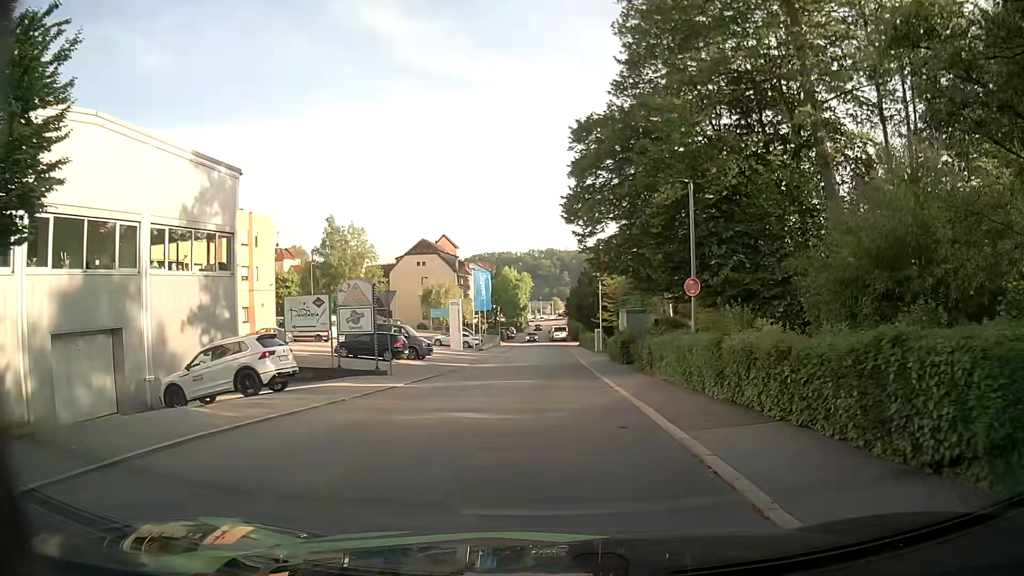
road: residential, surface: asphalt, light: Day
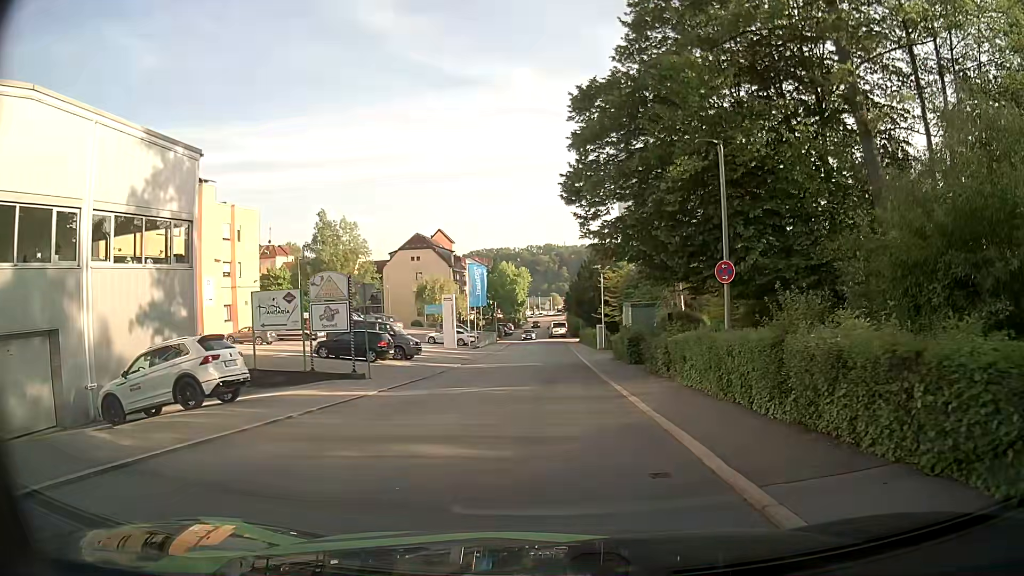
(0.0, +3.2) m; 0°
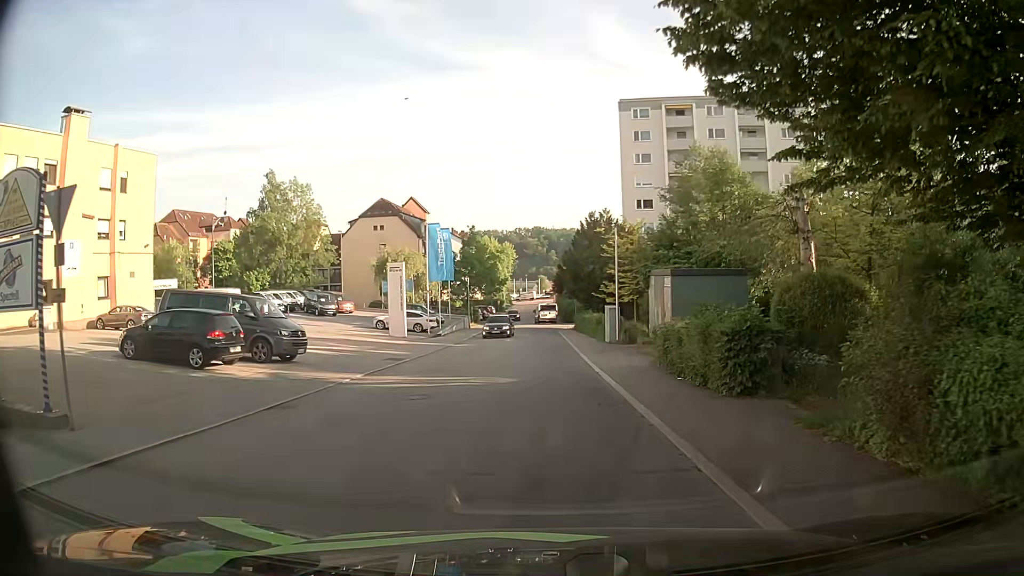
(0.0, +16.0) m; 0°
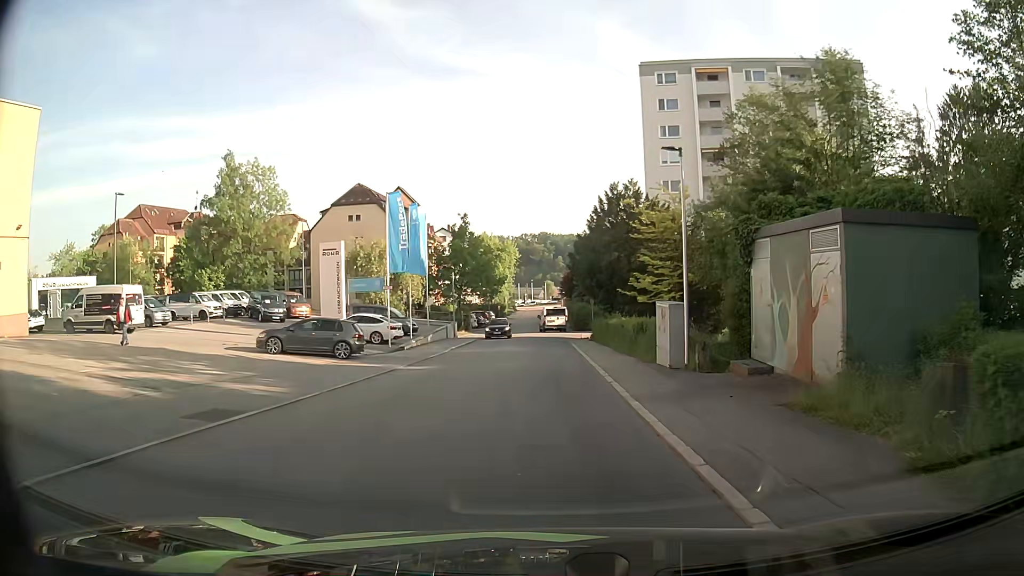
(+0.3, +14.0) m; +1°
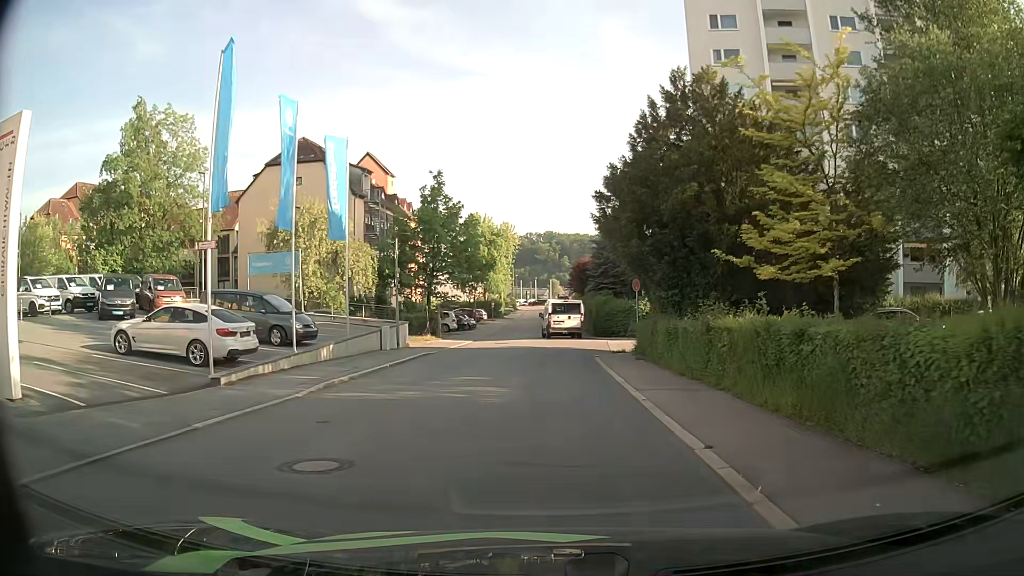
(-0.4, +19.6) m; -1°
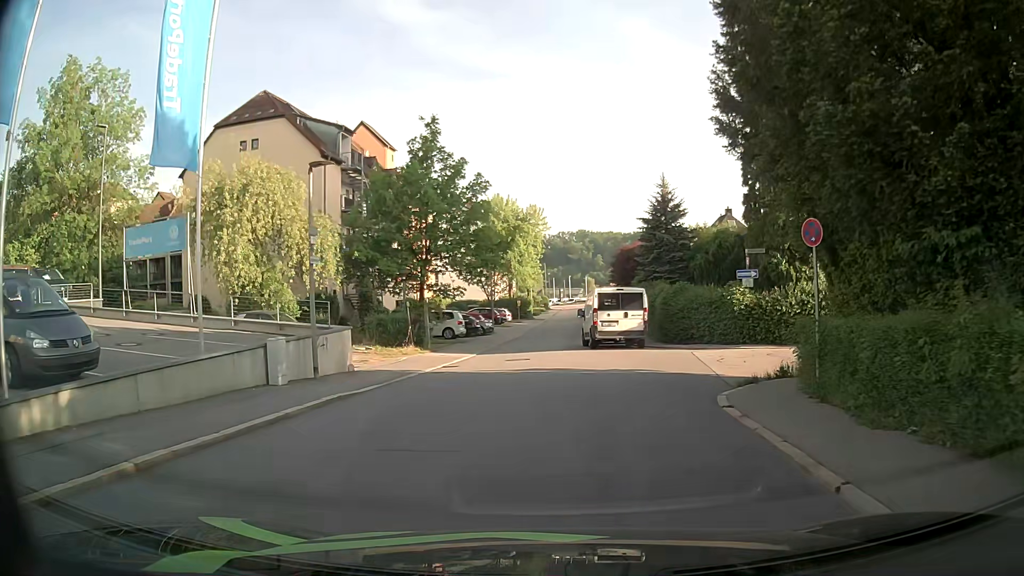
(-0.3, +13.8) m; -3°
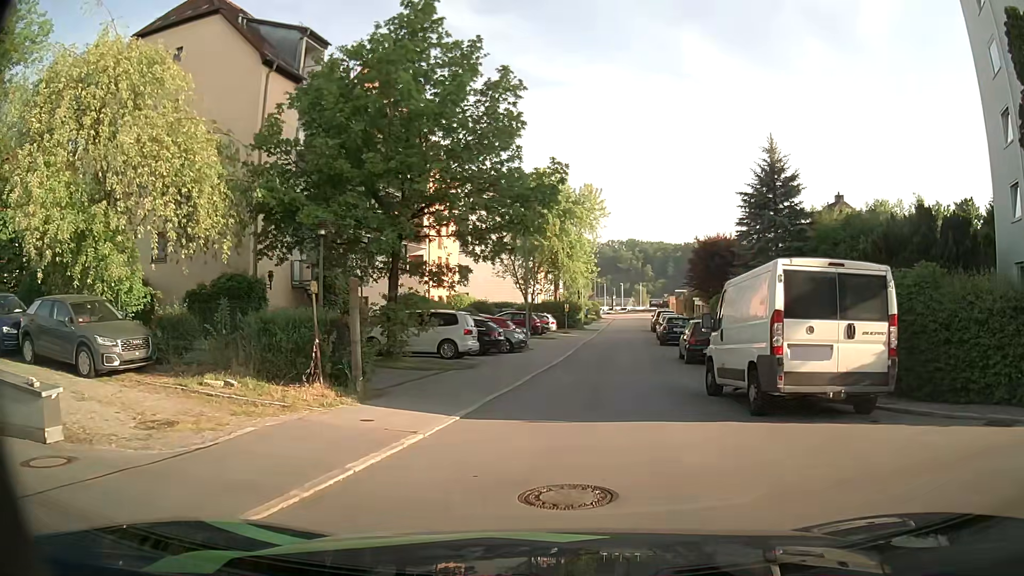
(-0.7, +15.6) m; -4°
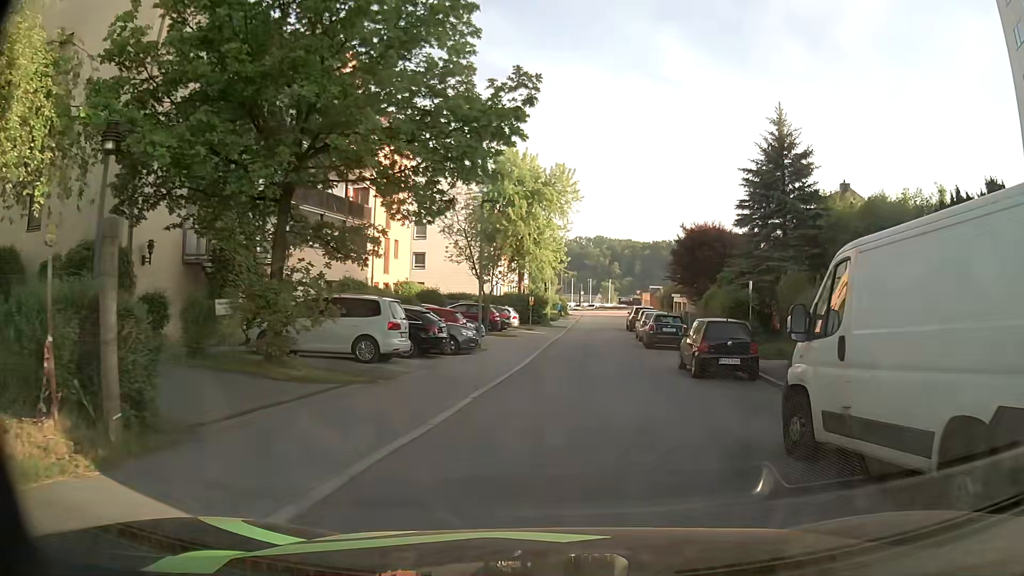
(+0.1, +6.3) m; +2°
